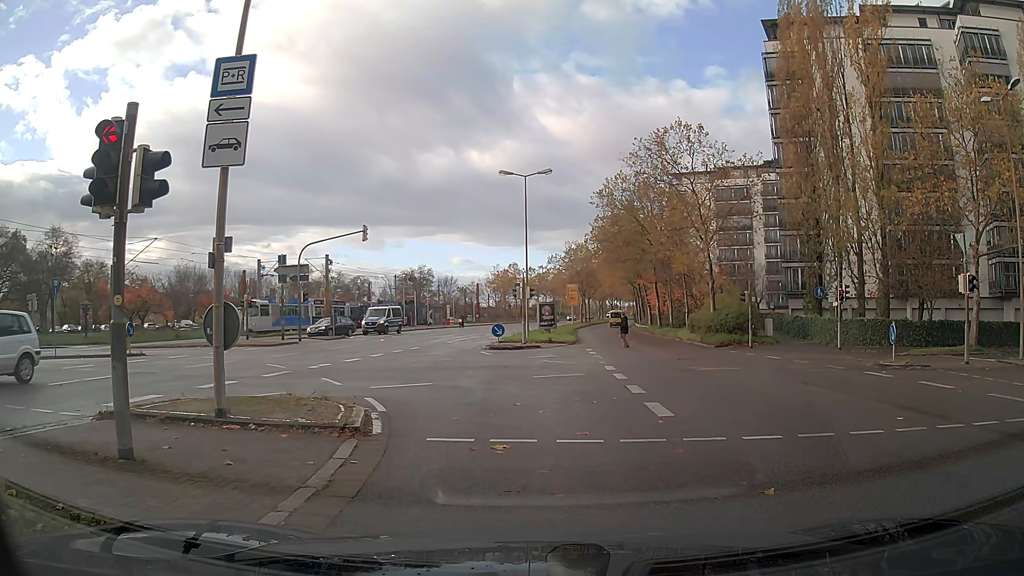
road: secondary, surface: asphalt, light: Day
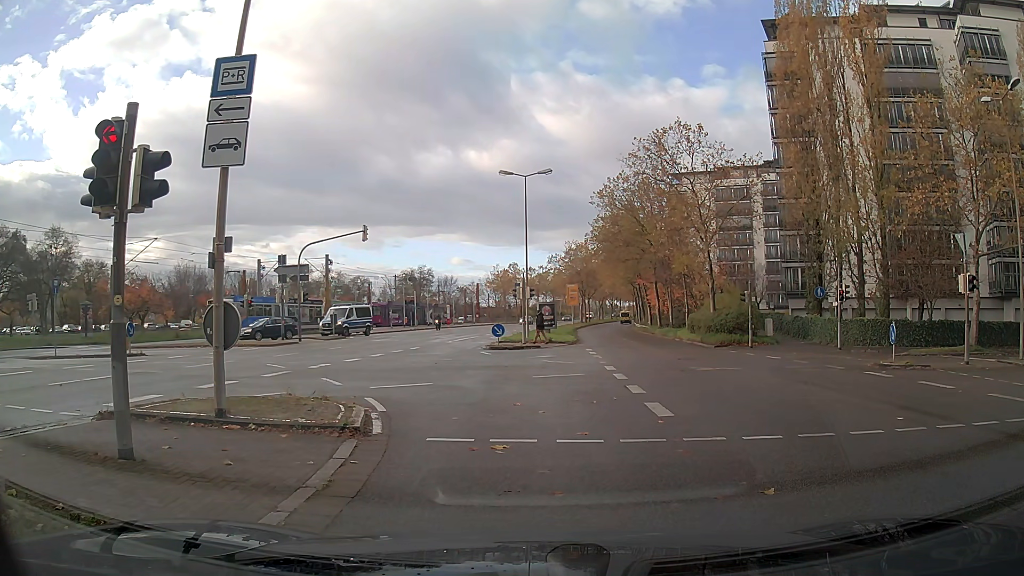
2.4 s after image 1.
(0.0, 0.0) m; 0°
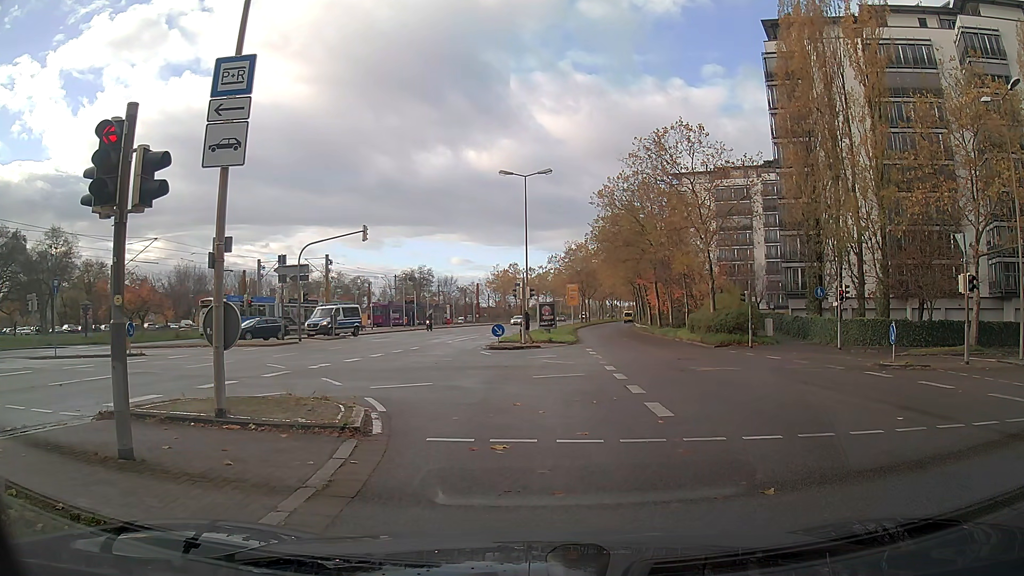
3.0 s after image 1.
(0.0, 0.0) m; 0°
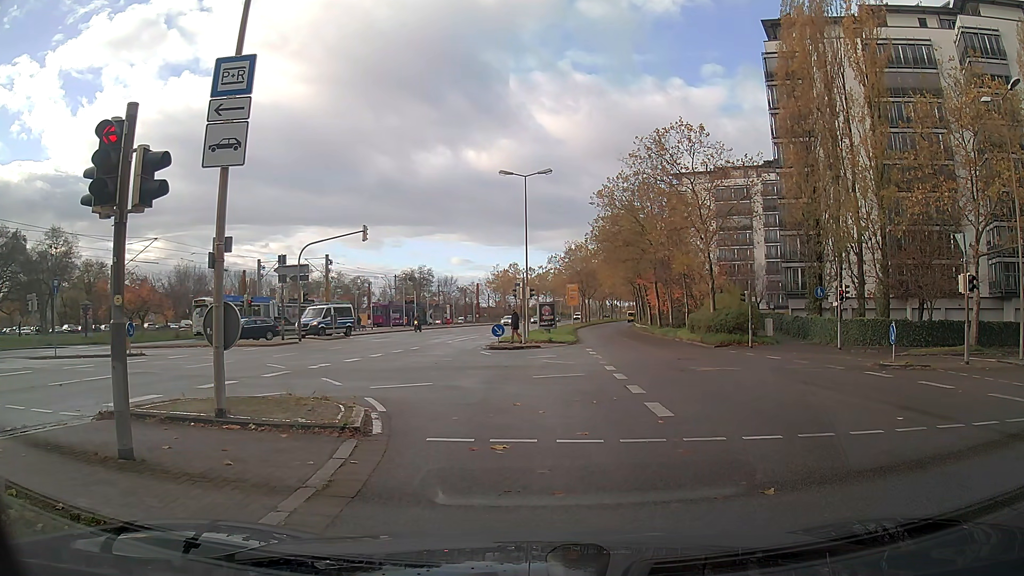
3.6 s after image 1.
(0.0, 0.0) m; 0°
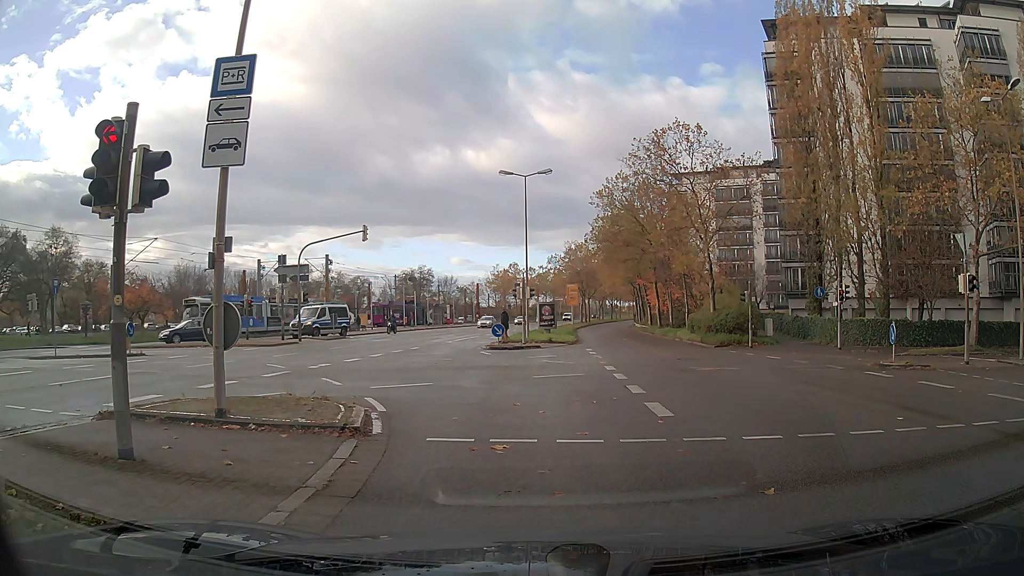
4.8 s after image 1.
(0.0, 0.0) m; 0°
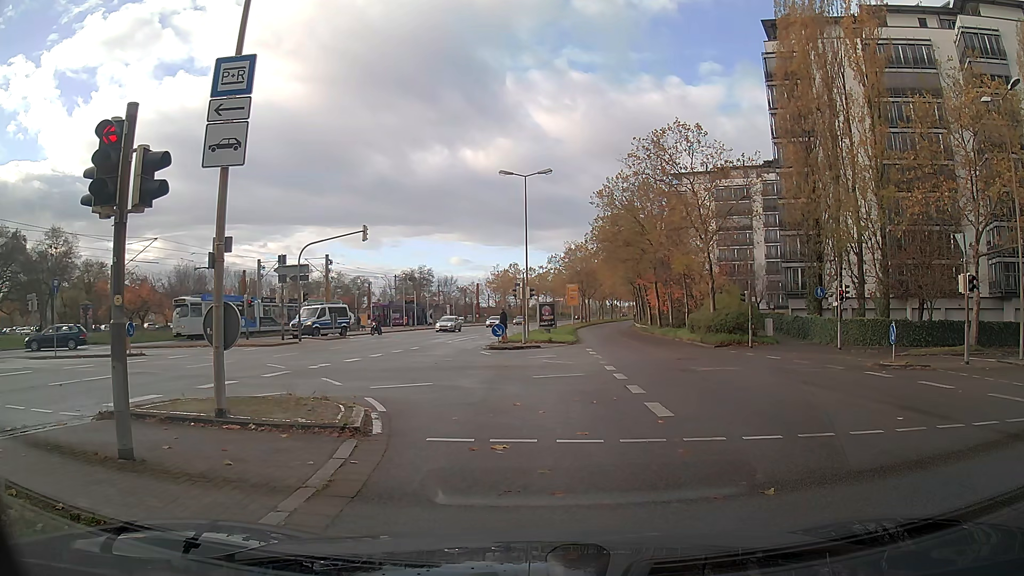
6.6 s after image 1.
(0.0, 0.0) m; 0°
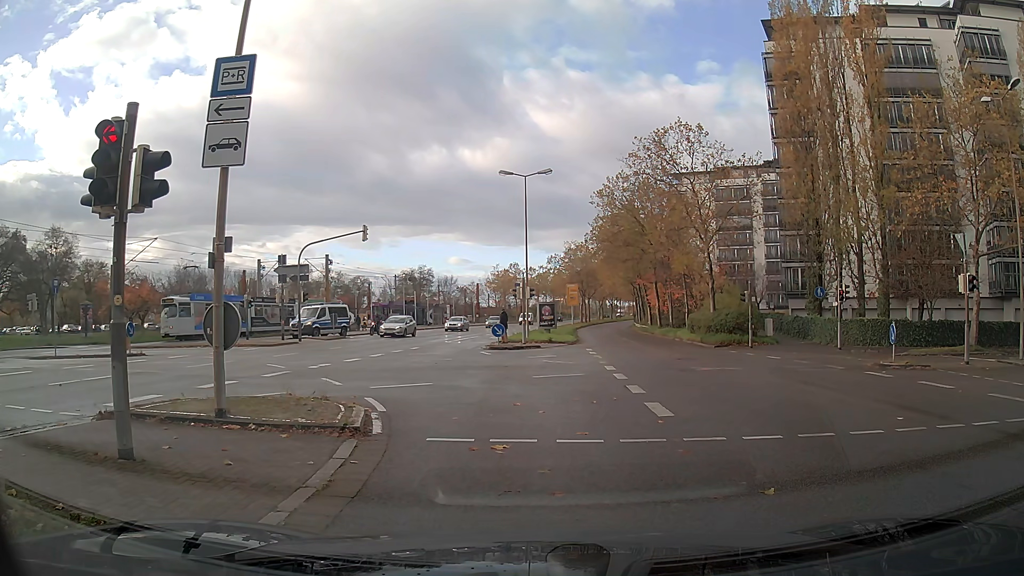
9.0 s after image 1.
(0.0, 0.0) m; 0°
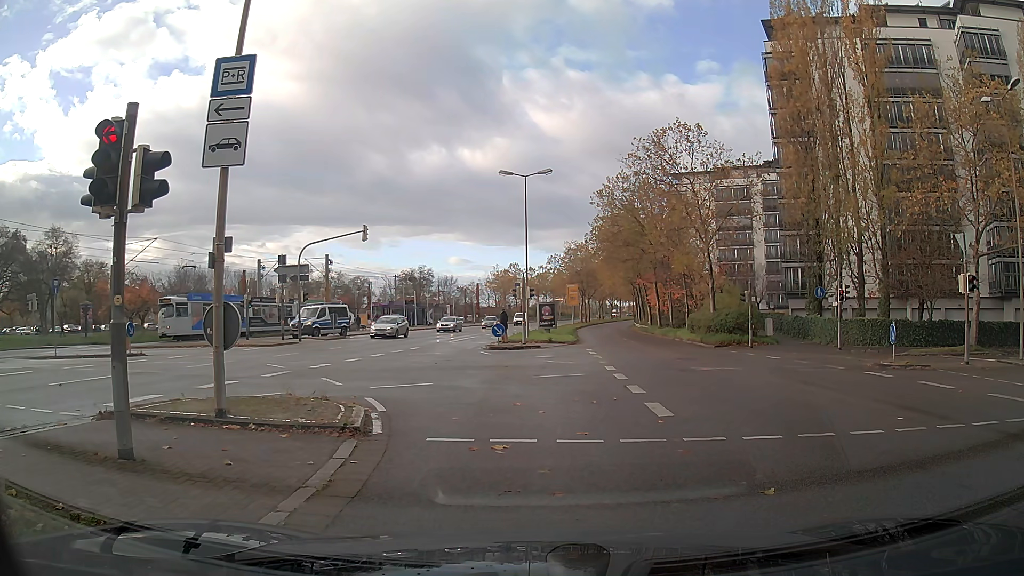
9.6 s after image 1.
(0.0, 0.0) m; 0°
(-1, +10) (-5, +19) (-13, +24) (-23, +26) (-33, +26) (-43, +26) (-53, +26) (-63, +26) (-73, +26) (-83, +26) m
